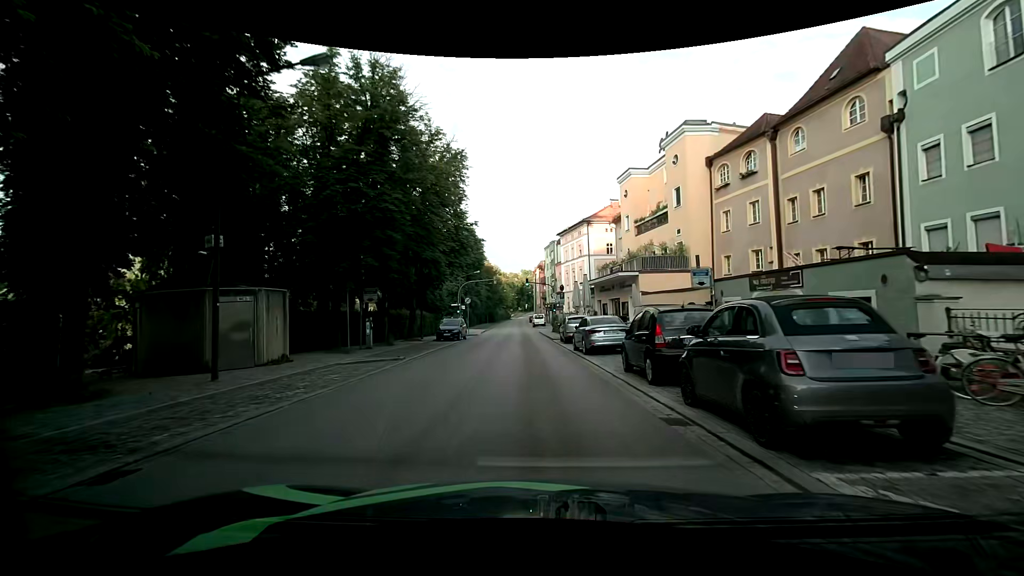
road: primary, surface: asphalt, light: Day
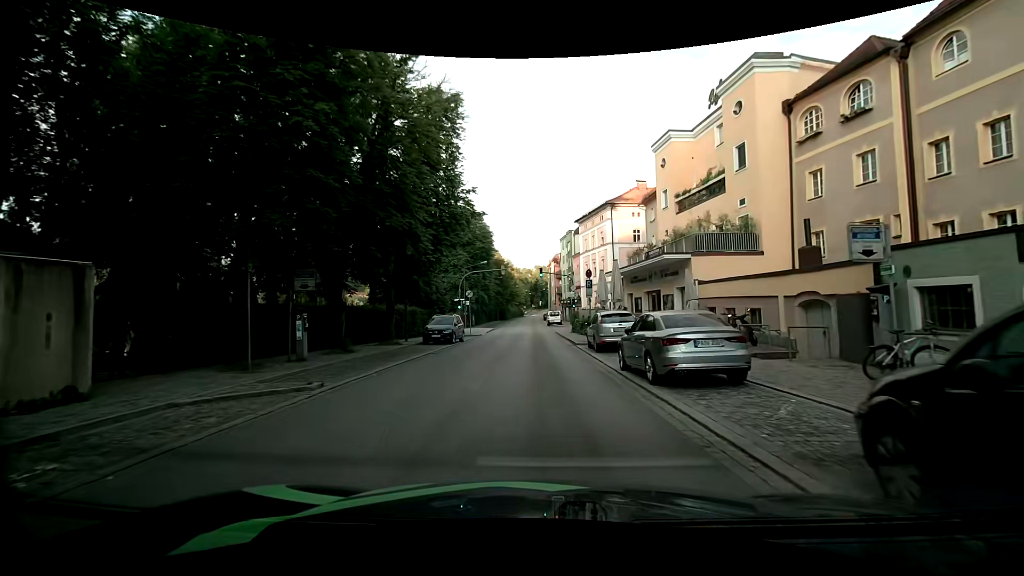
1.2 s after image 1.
(0.0, +8.9) m; -1°
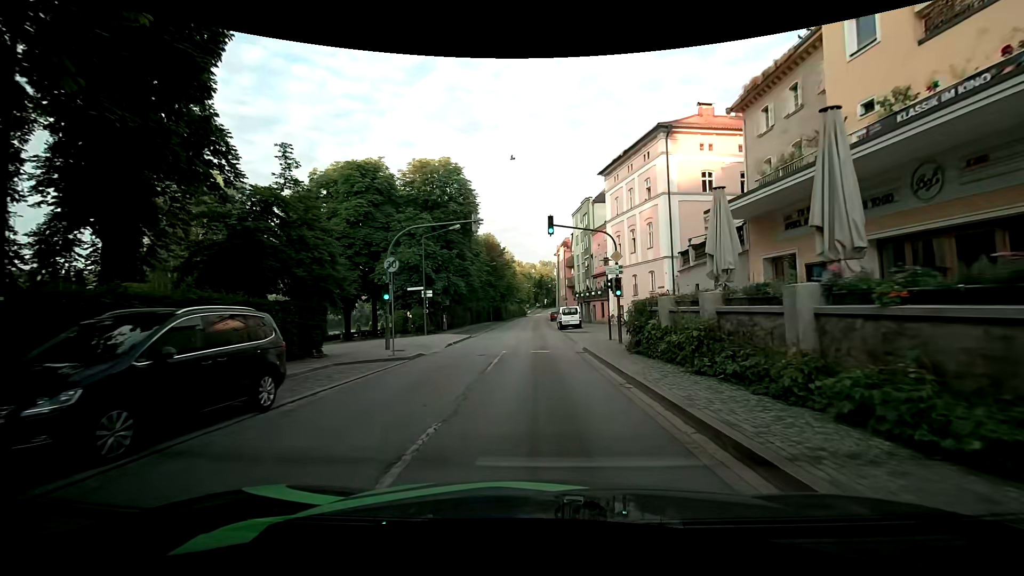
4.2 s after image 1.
(+0.1, +23.9) m; 0°
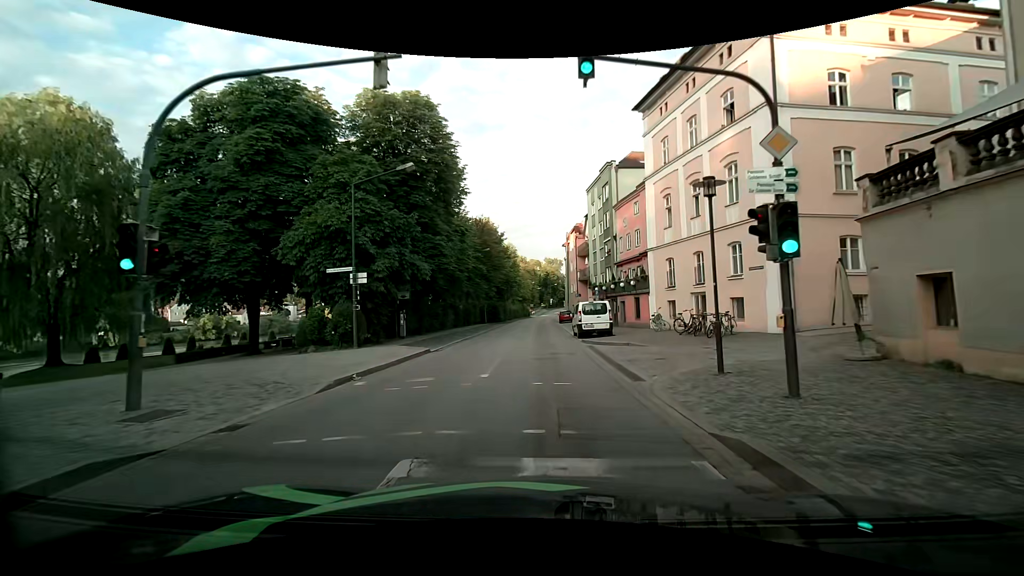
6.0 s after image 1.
(-0.3, +15.2) m; -1°
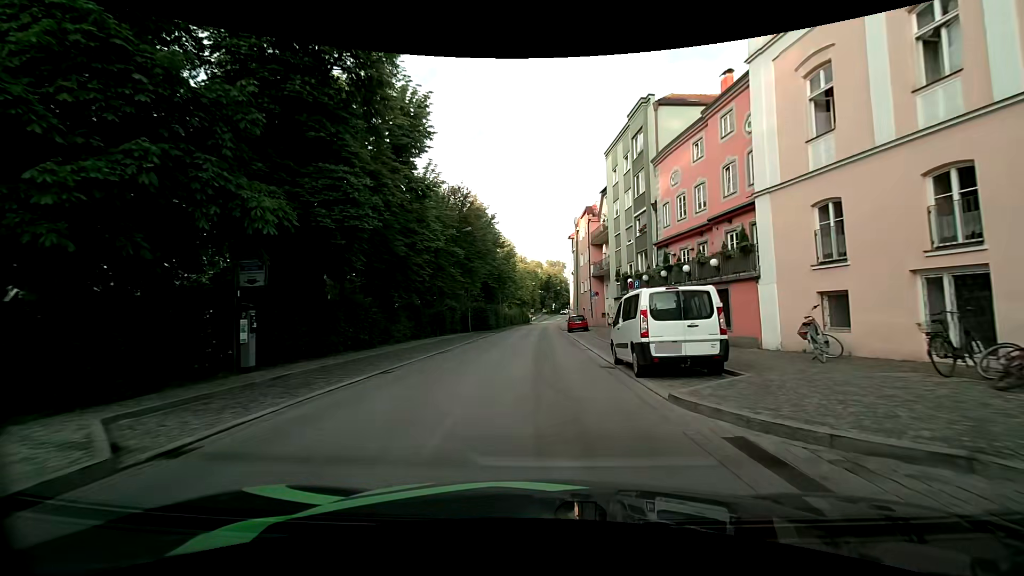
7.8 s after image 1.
(0.0, +15.9) m; 0°
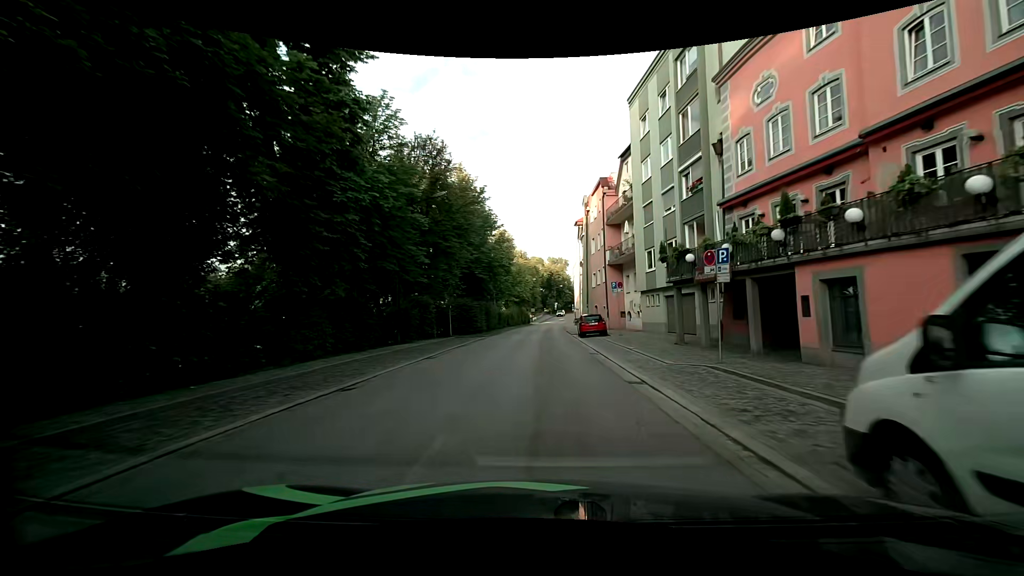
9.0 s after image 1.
(0.0, +11.2) m; -1°
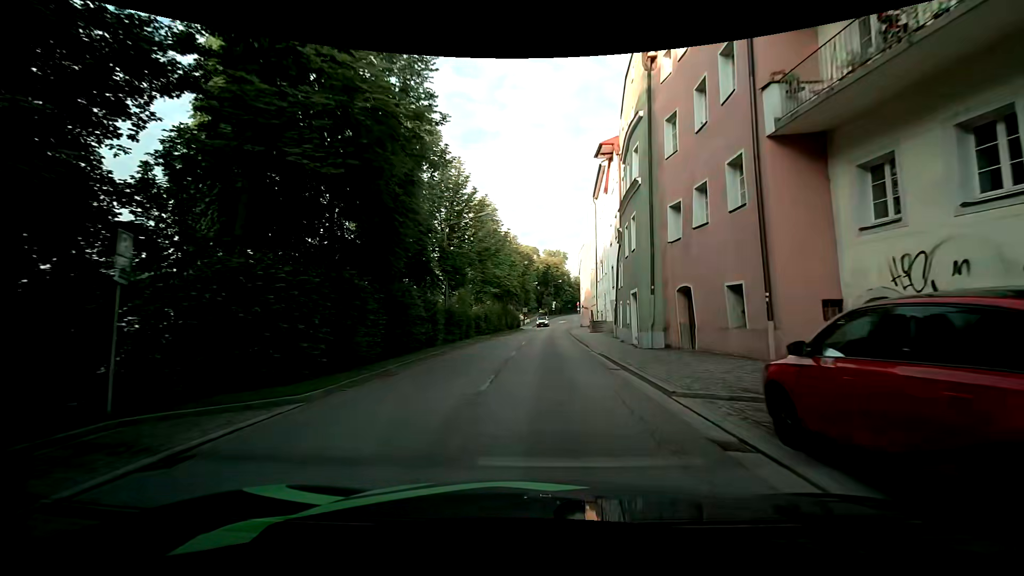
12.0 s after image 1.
(+0.3, +29.5) m; -2°
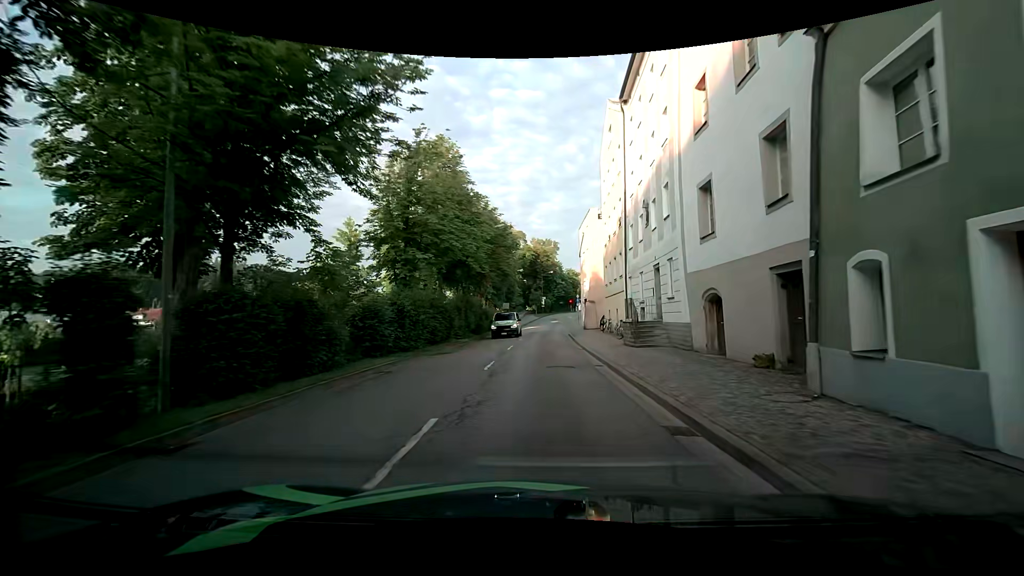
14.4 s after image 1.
(+1.3, +23.4) m; +4°
(0, +10) (0, +20) (0, +30) (+1, +40) (+1, +50) (+1, +60) (+2, +70) (+3, +80) (+5, +90) (+7, +100) m
